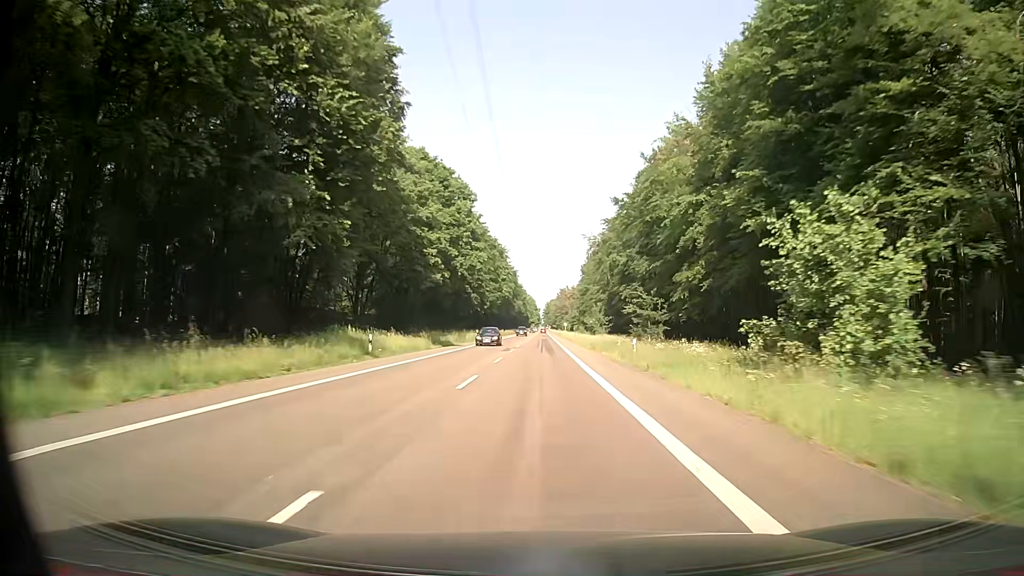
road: secondary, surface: asphalt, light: Day
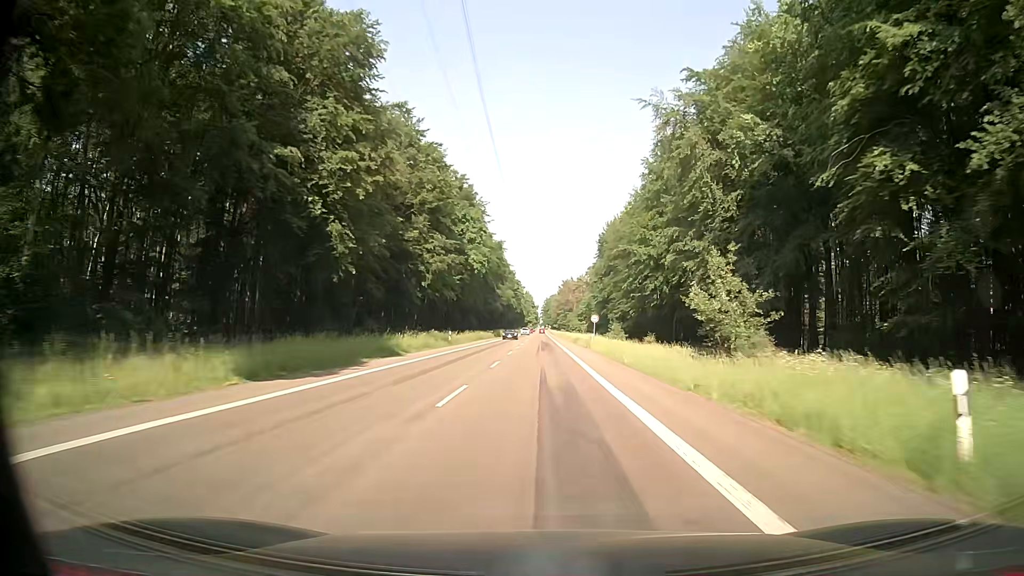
(0.0, +74.0) m; 0°
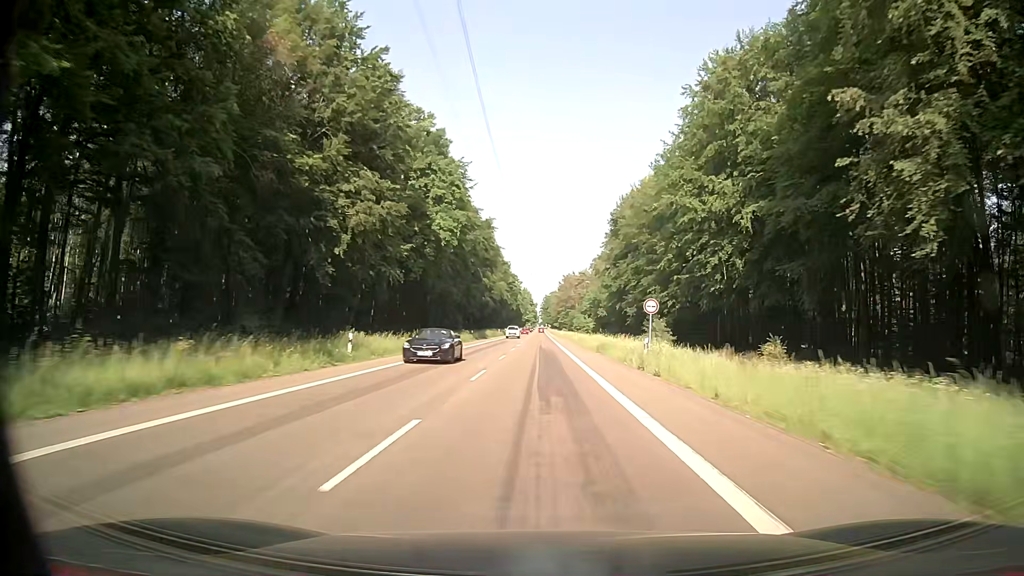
(0.0, +29.6) m; 0°
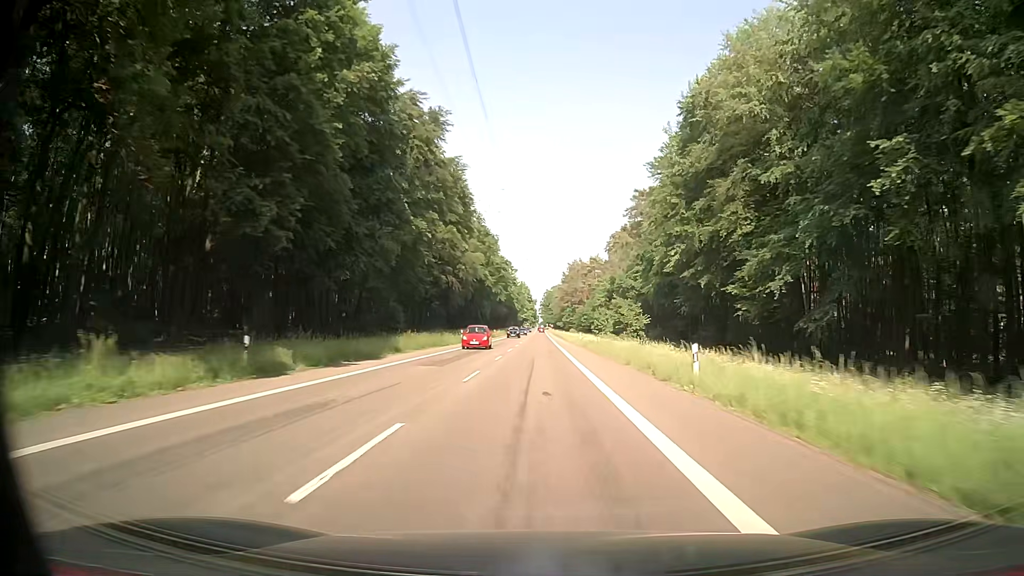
(-0.3, +59.5) m; 0°
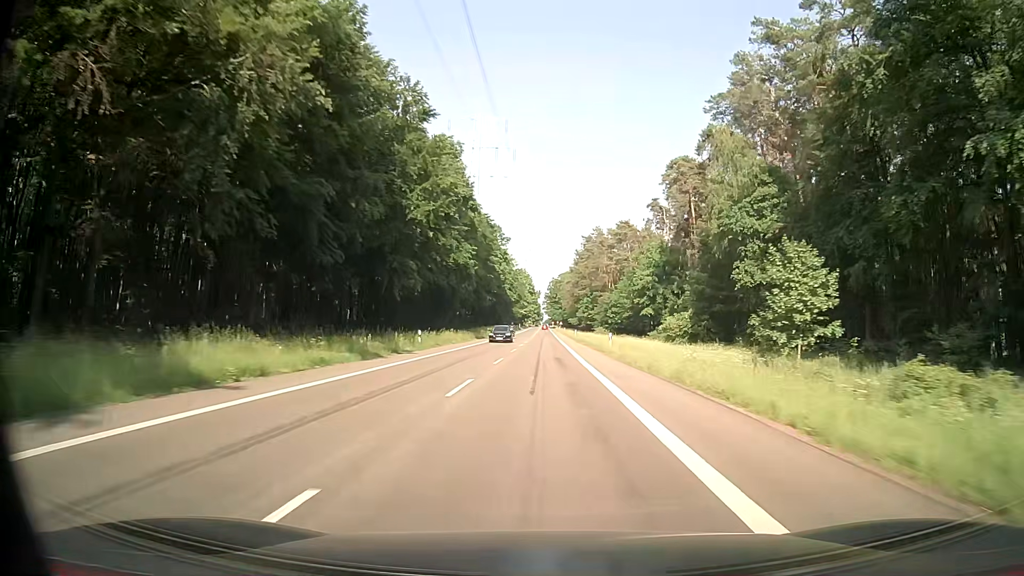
(-0.2, +74.6) m; -1°
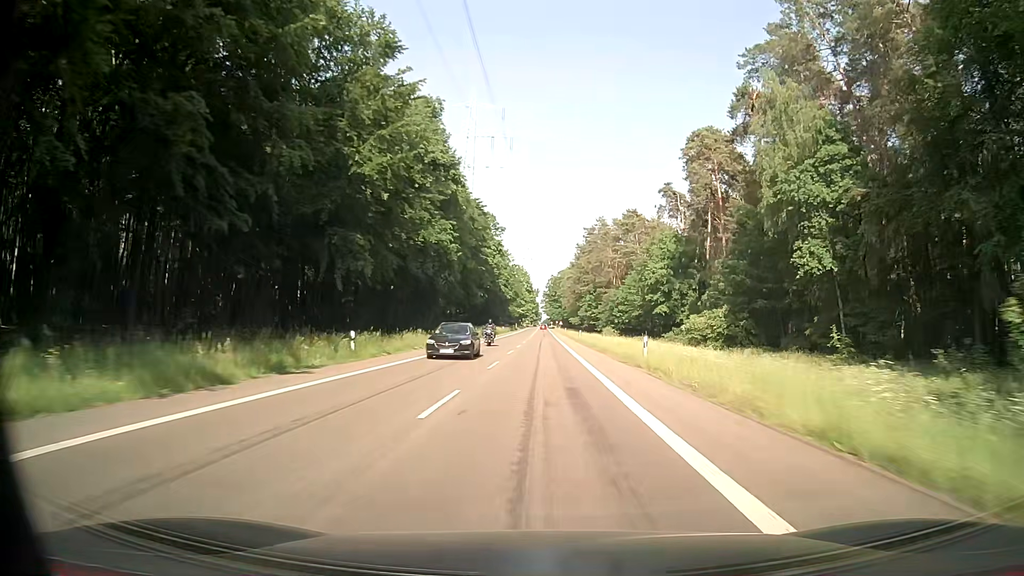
(+0.1, +15.0) m; 0°
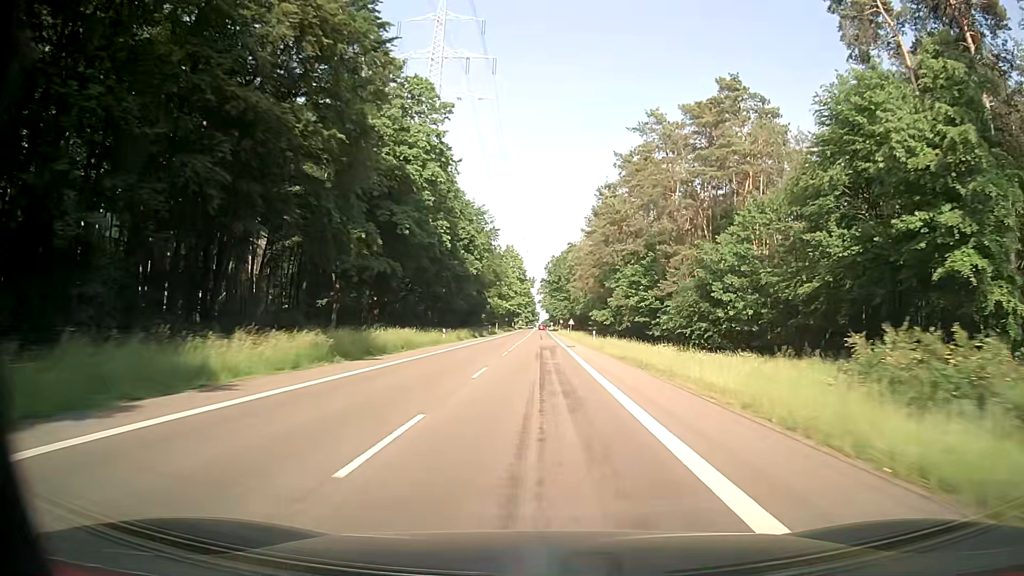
(+0.7, +74.7) m; 0°
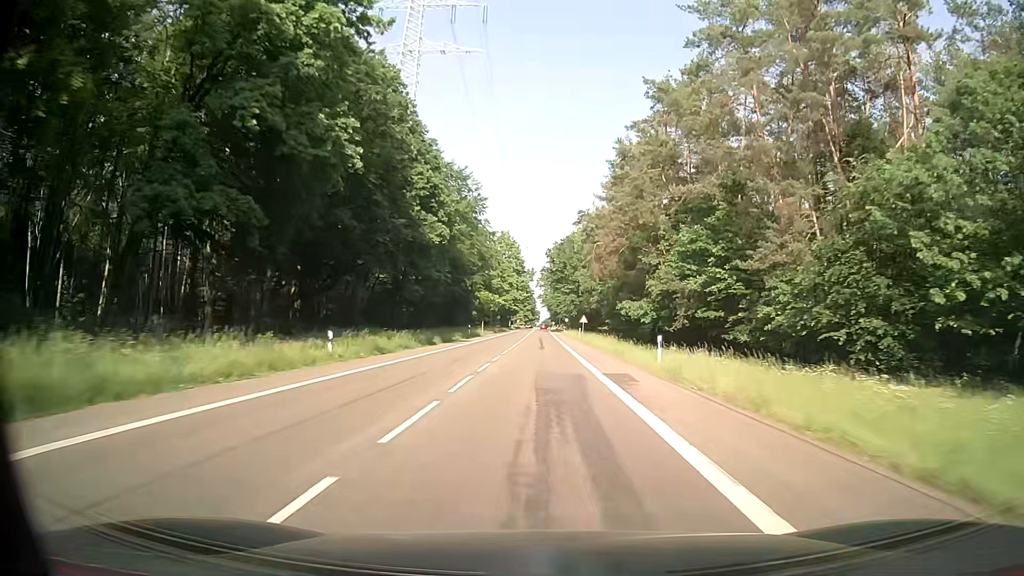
(0.0, +29.3) m; 0°
(0, +10) (0, +20) (0, +30) (0, +40) (0, +50) (0, +60) (0, +70) (0, +80) (0, +90) (0, +100) m
